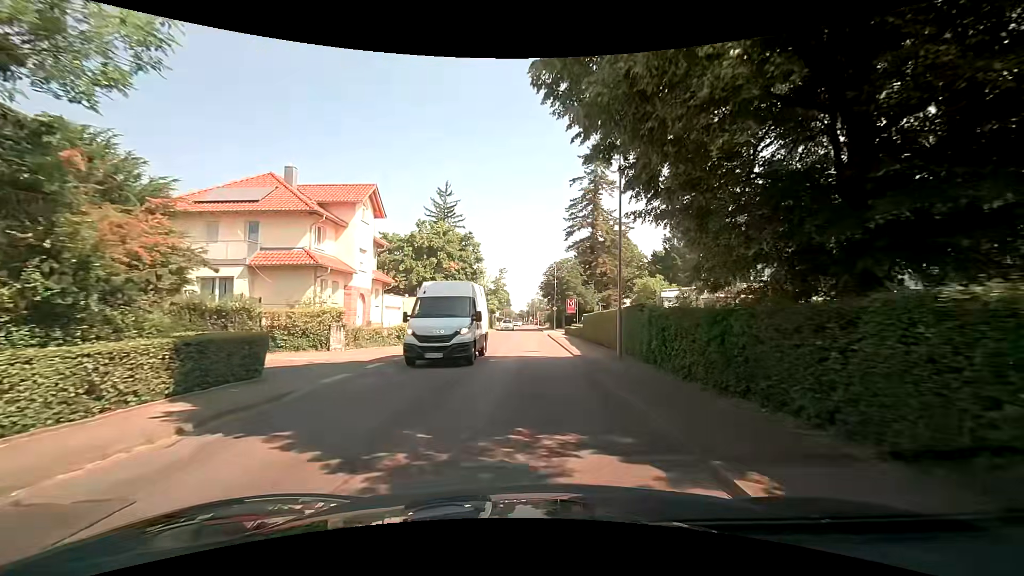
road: secondary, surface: paved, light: Day
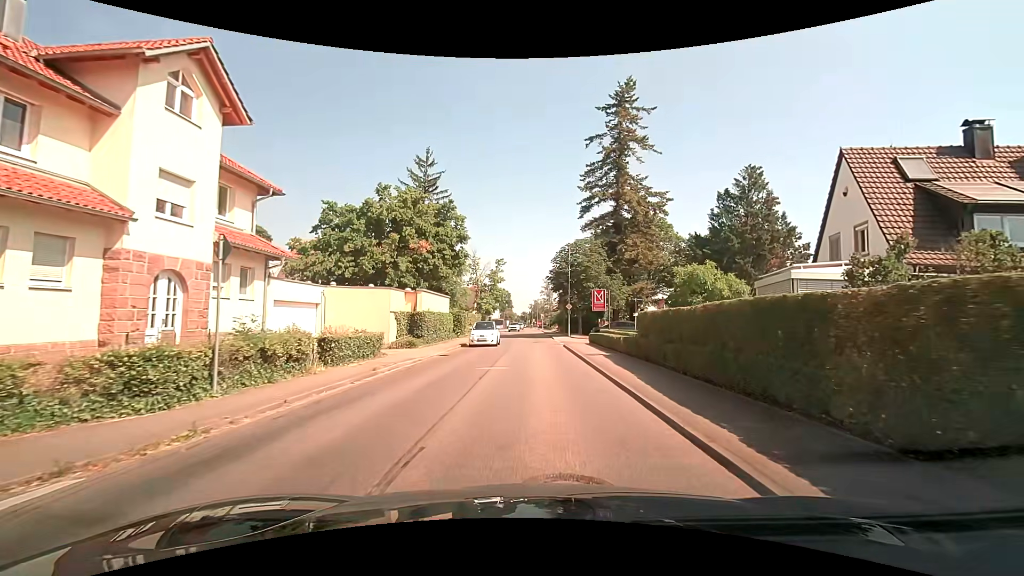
(-0.3, +16.9) m; -1°
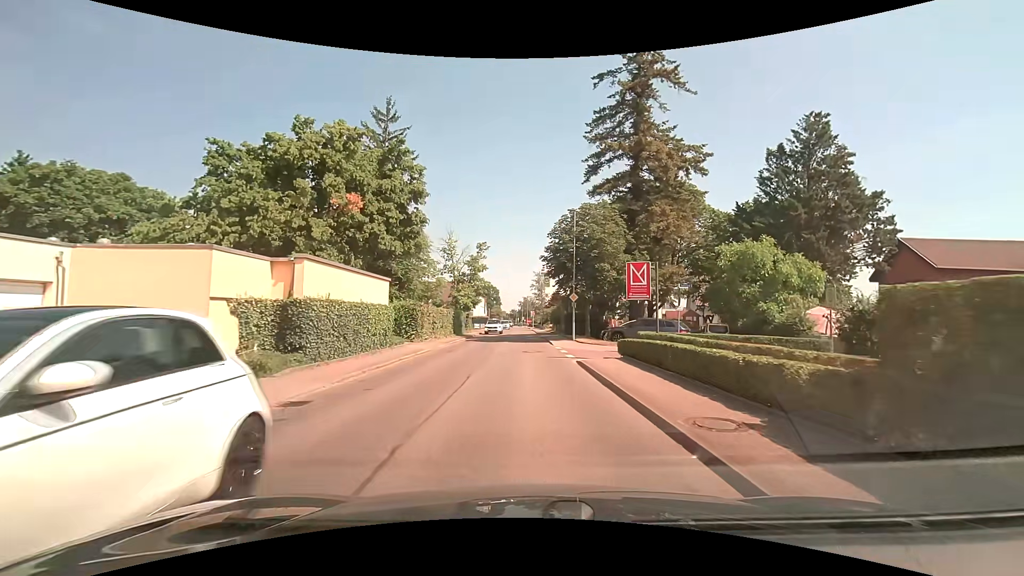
(+0.2, +13.6) m; +1°
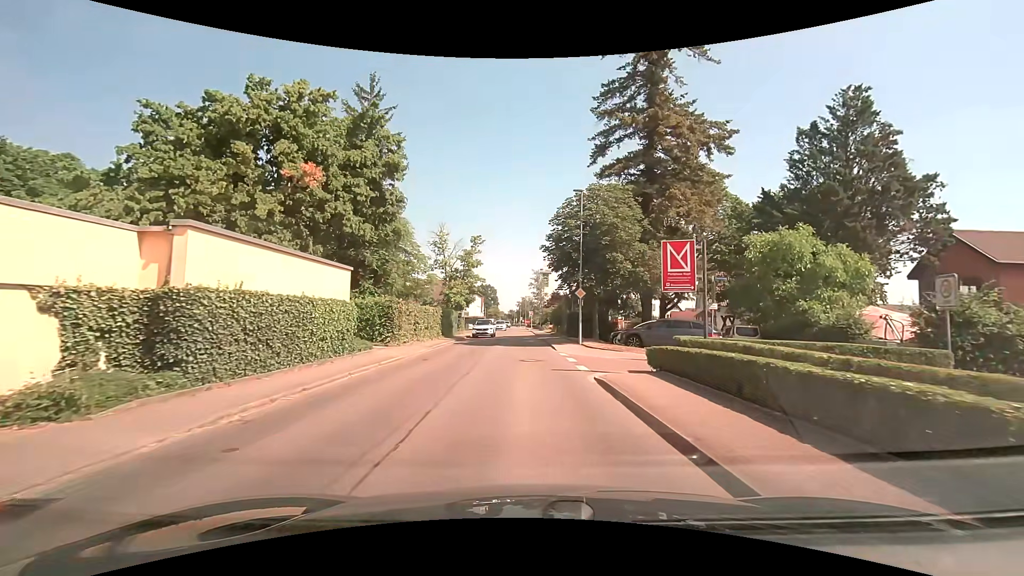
(0.0, +4.9) m; 0°
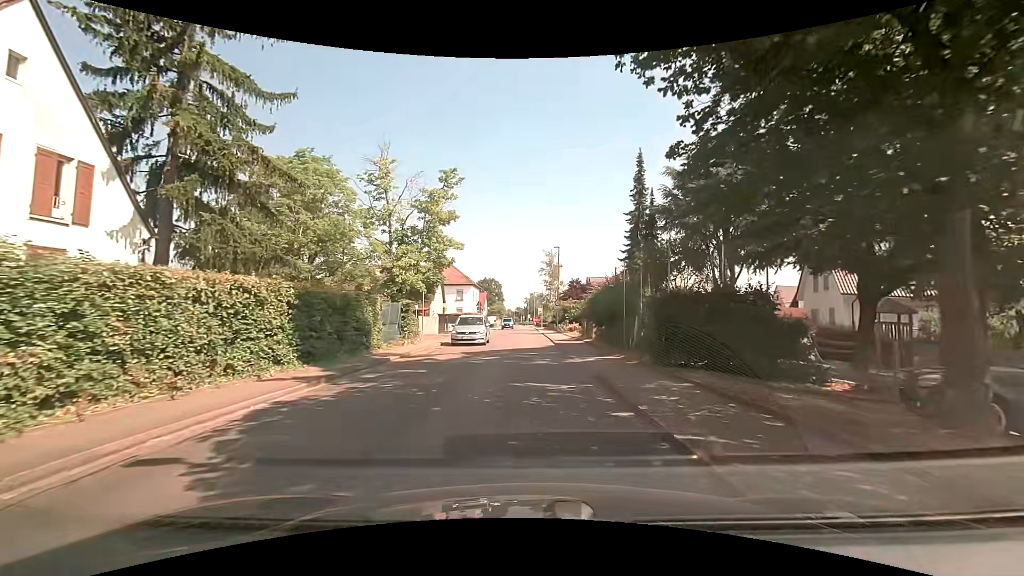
(-0.3, +23.7) m; -2°
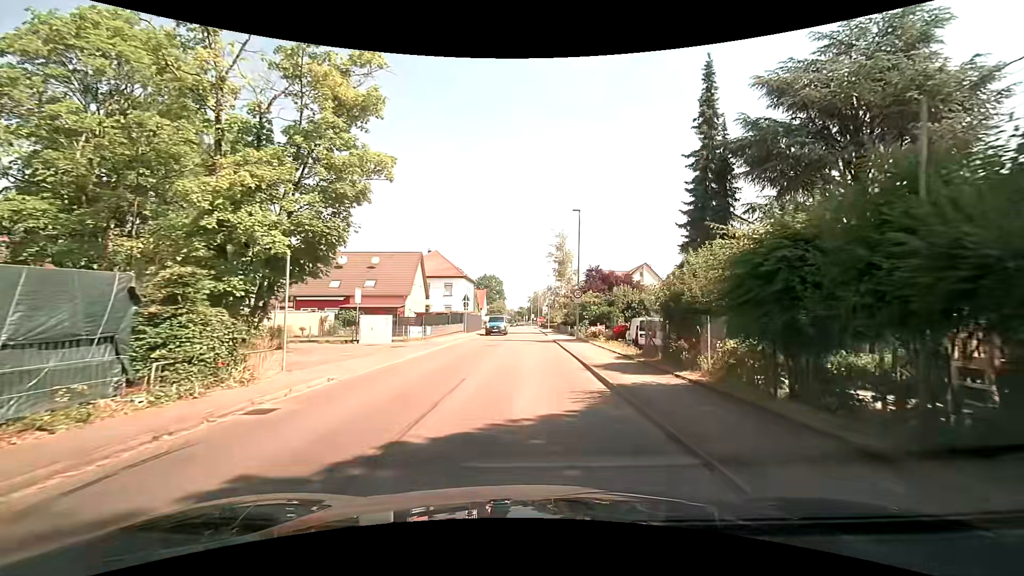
(+0.1, +16.4) m; -1°
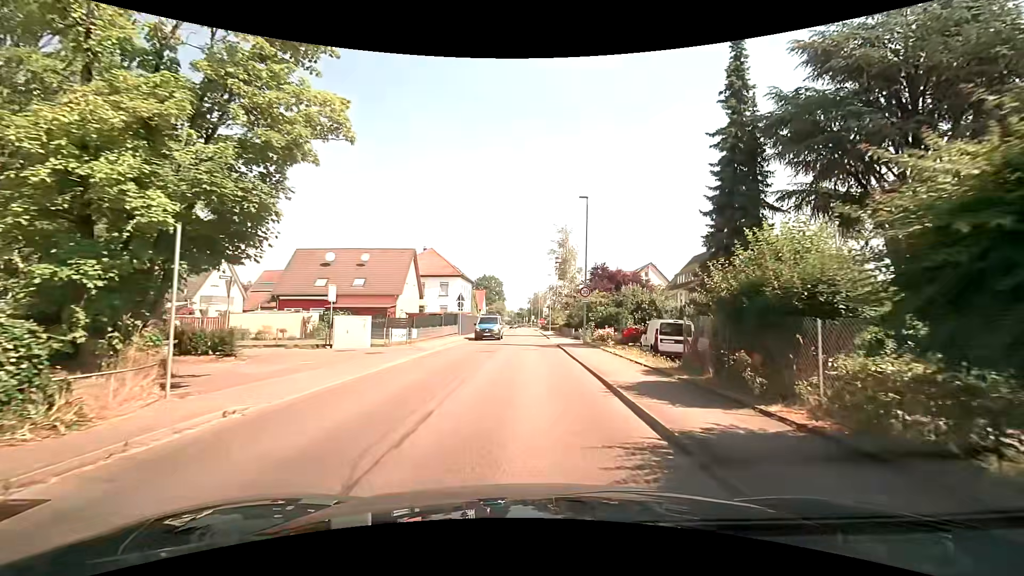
(+0.1, +3.8) m; +1°
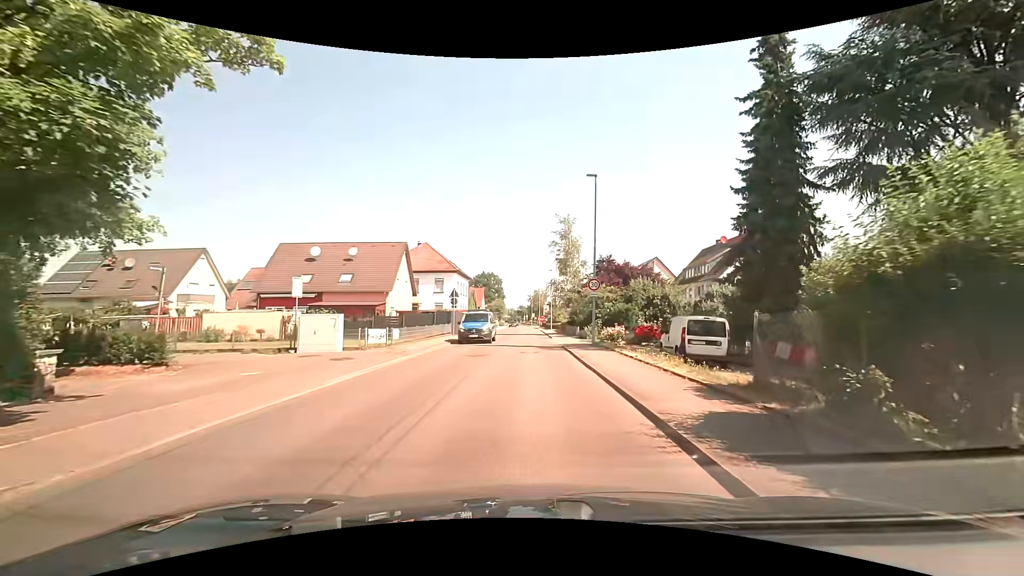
(+0.1, +3.7) m; +1°
(0, +10) (0, +20) (0, +30) (0, +40) (0, +50) (0, +60) (0, +70) (-1, +80) (-1, +90) (-1, +100) m
